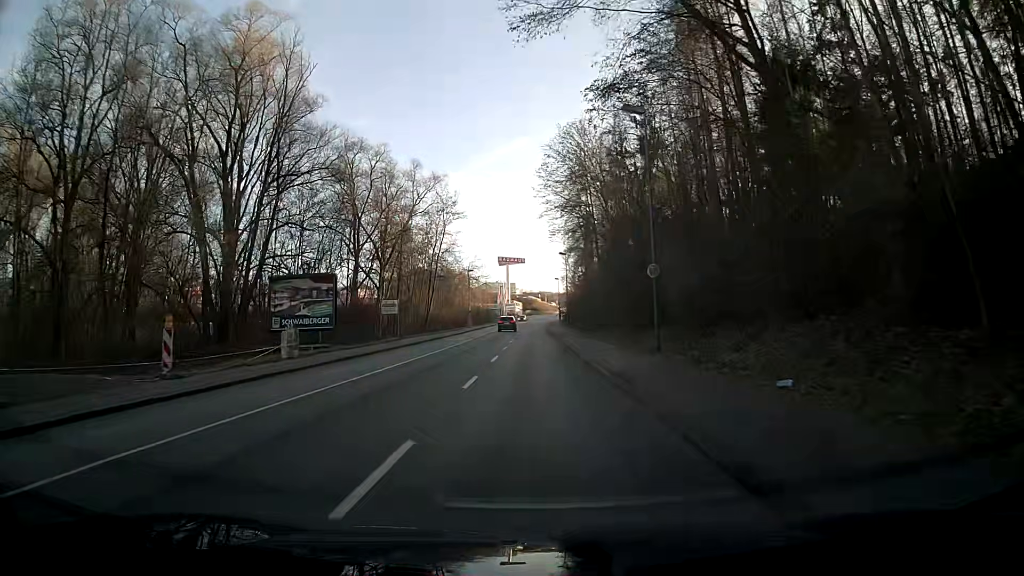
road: tertiary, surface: asphalt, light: Day
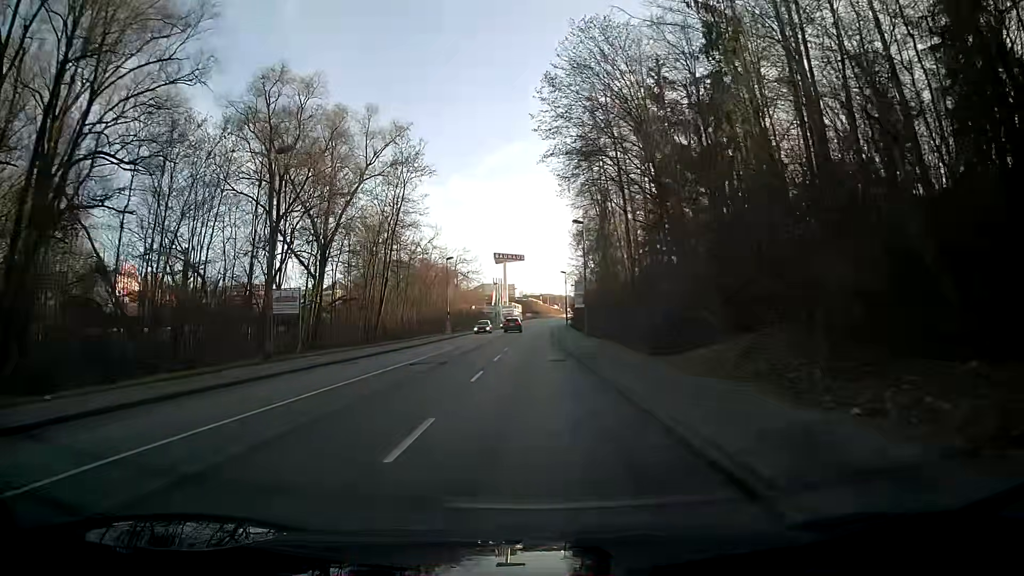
(-0.2, +25.1) m; -1°
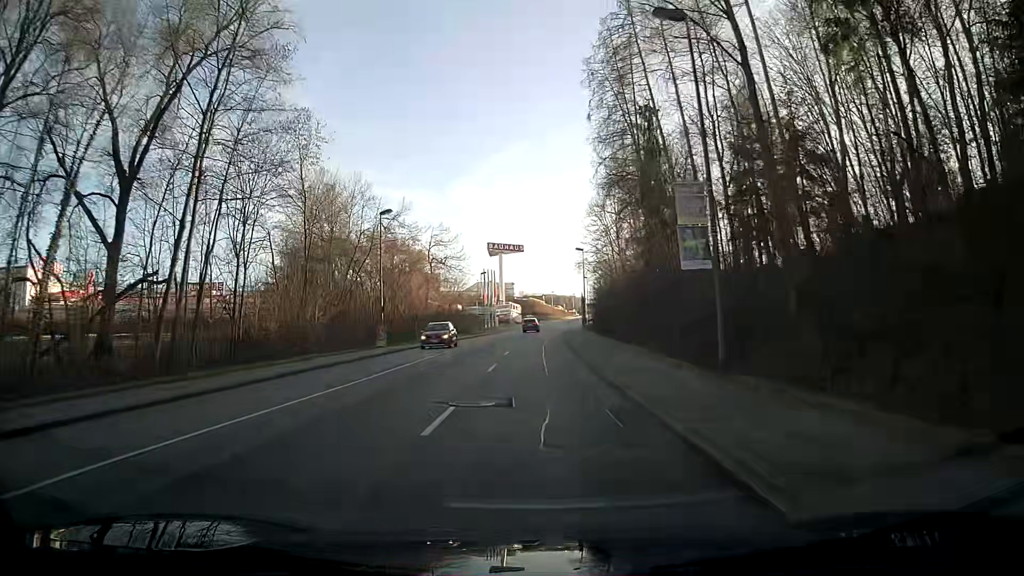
(+0.2, +32.5) m; 0°
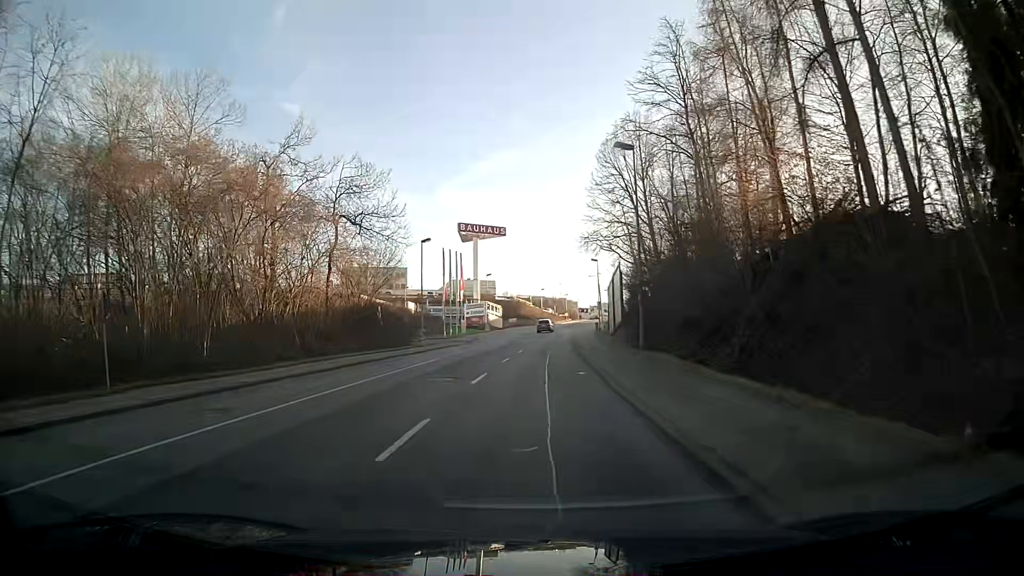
(+0.7, +39.4) m; +2°
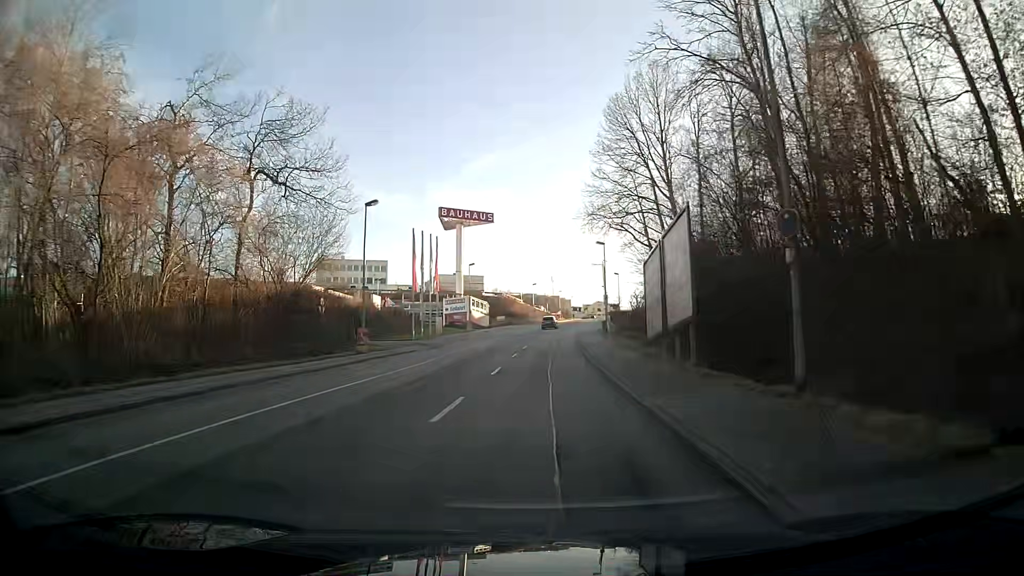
(+0.1, +15.3) m; +1°
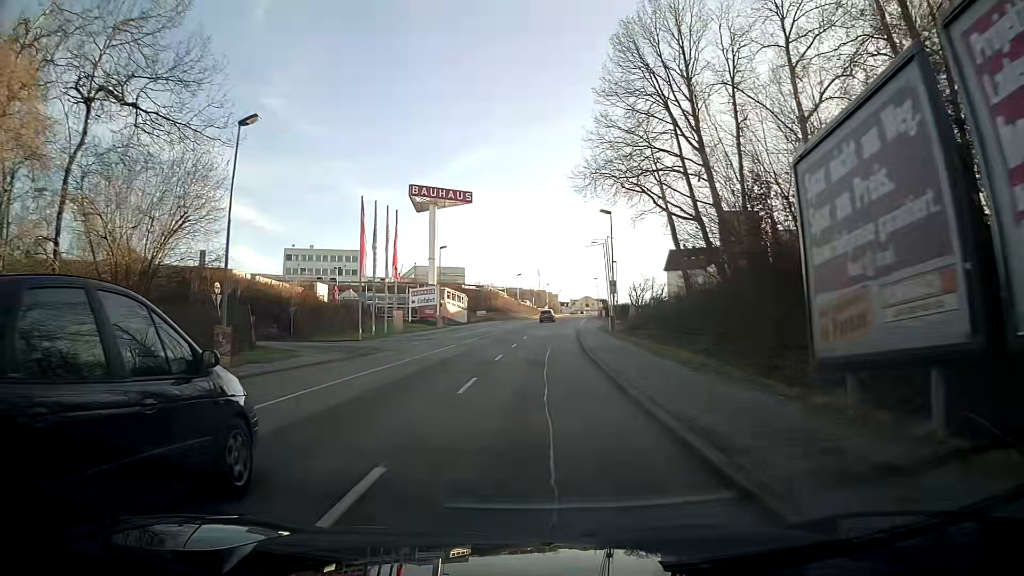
(+0.2, +15.2) m; +1°
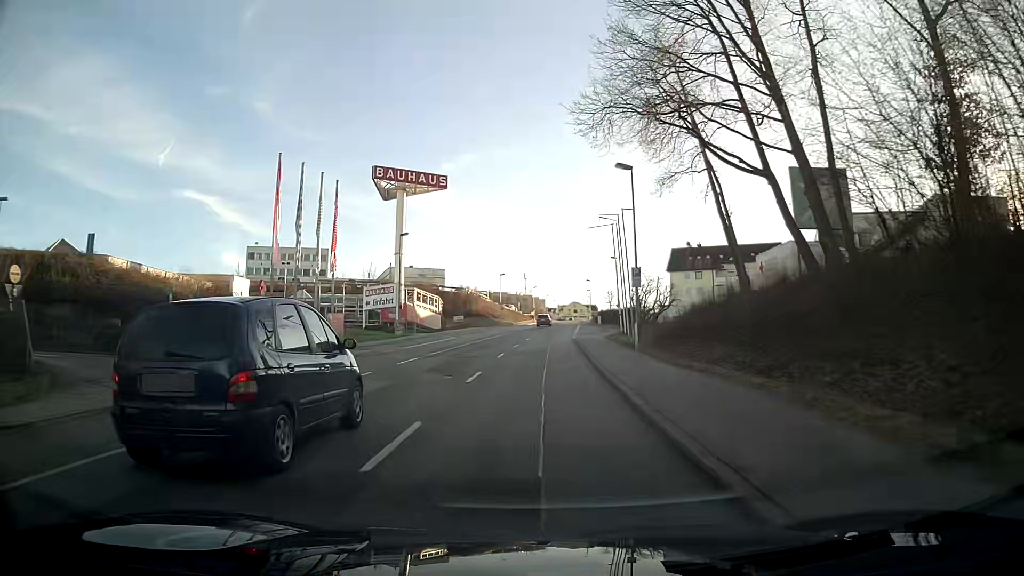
(+0.1, +15.2) m; +1°
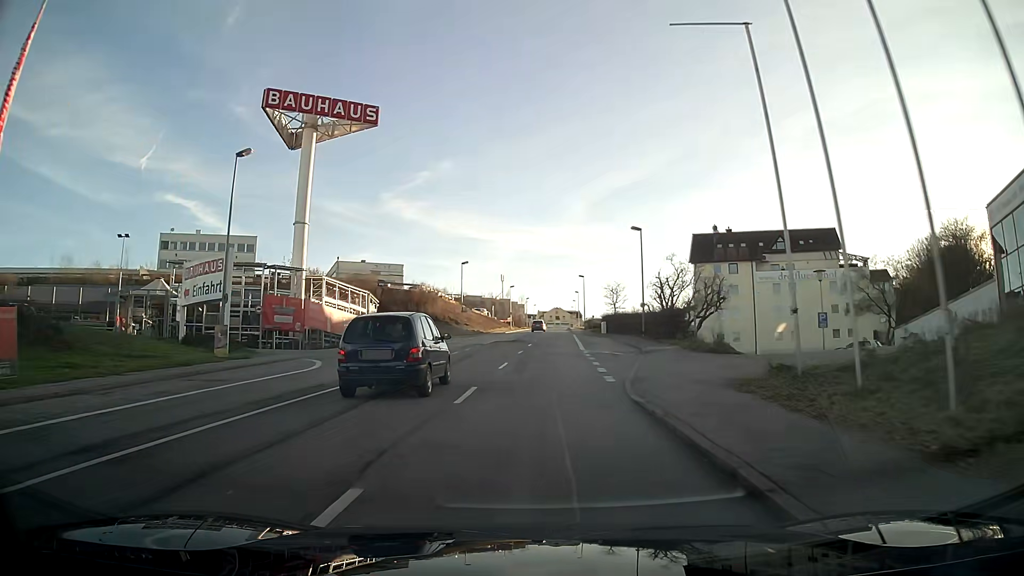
(+0.4, +30.6) m; +2°
